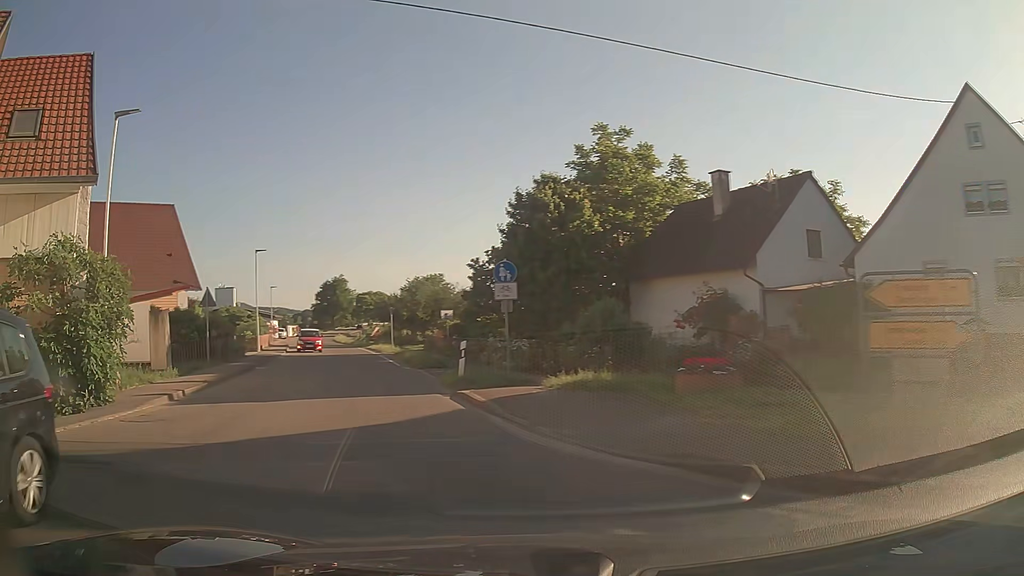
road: tertiary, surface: asphalt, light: Day
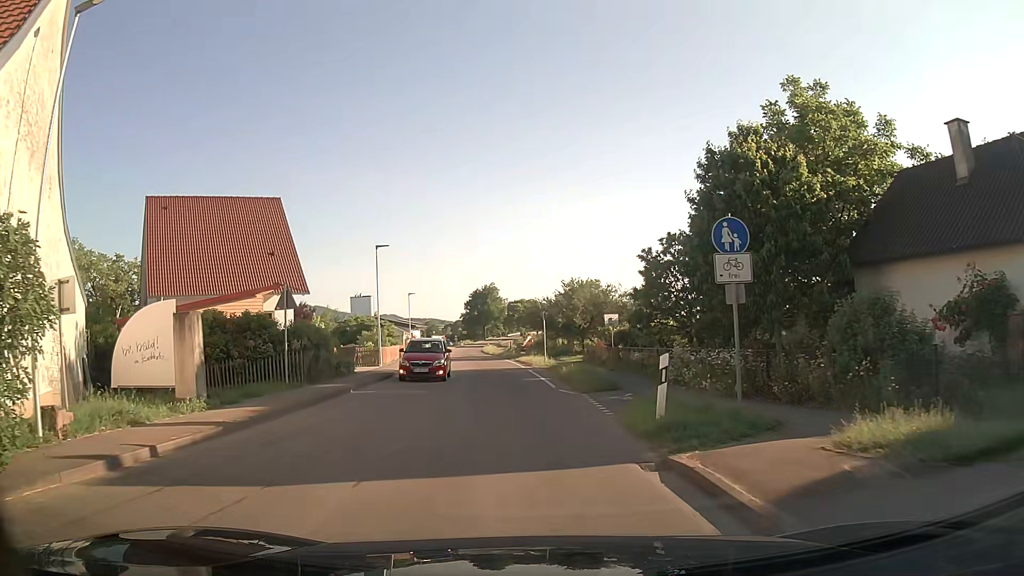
(-1.0, +7.4) m; -12°
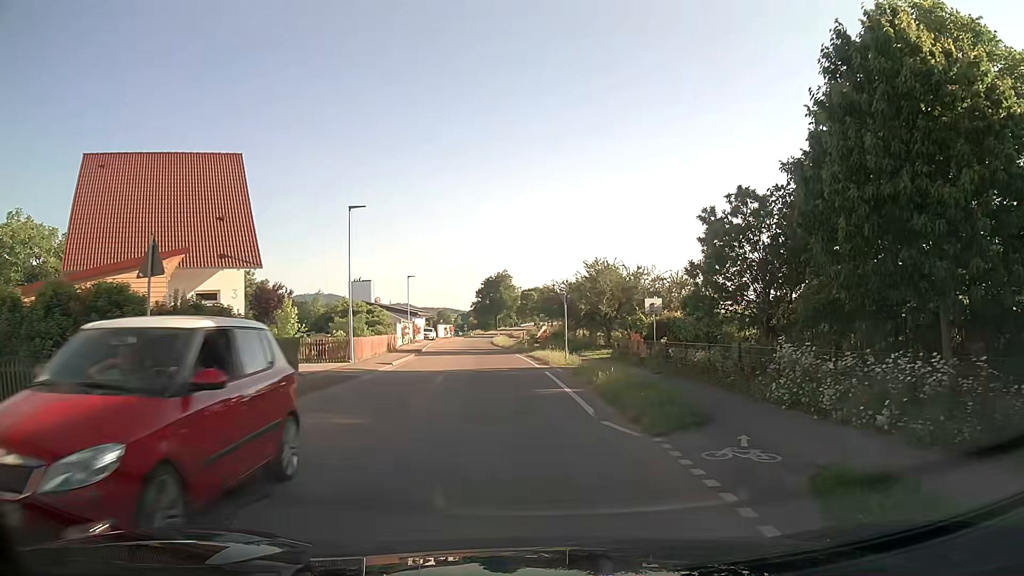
(-0.1, +8.4) m; 0°
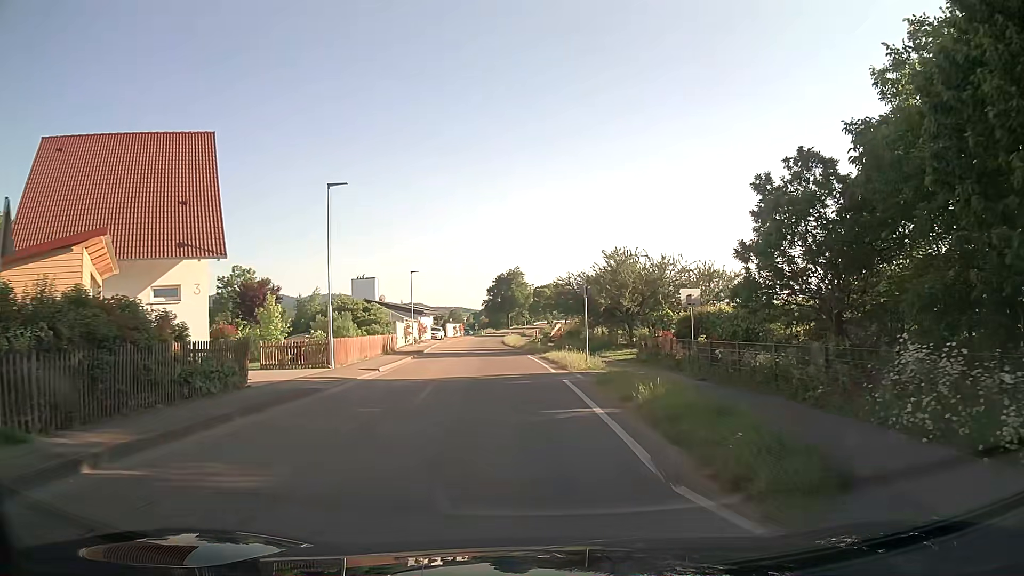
(-0.1, +4.5) m; -2°
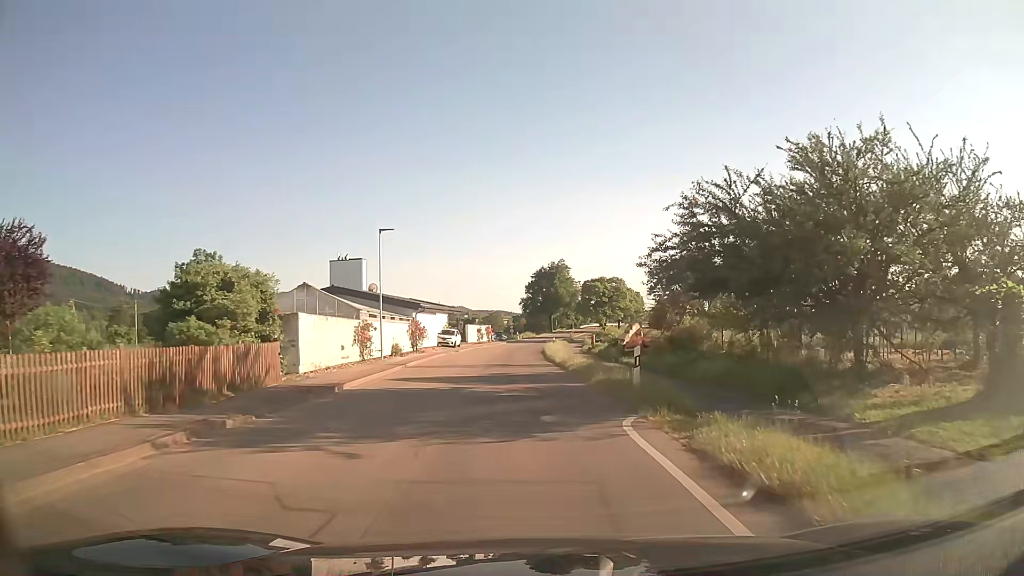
(-0.8, +25.0) m; -4°
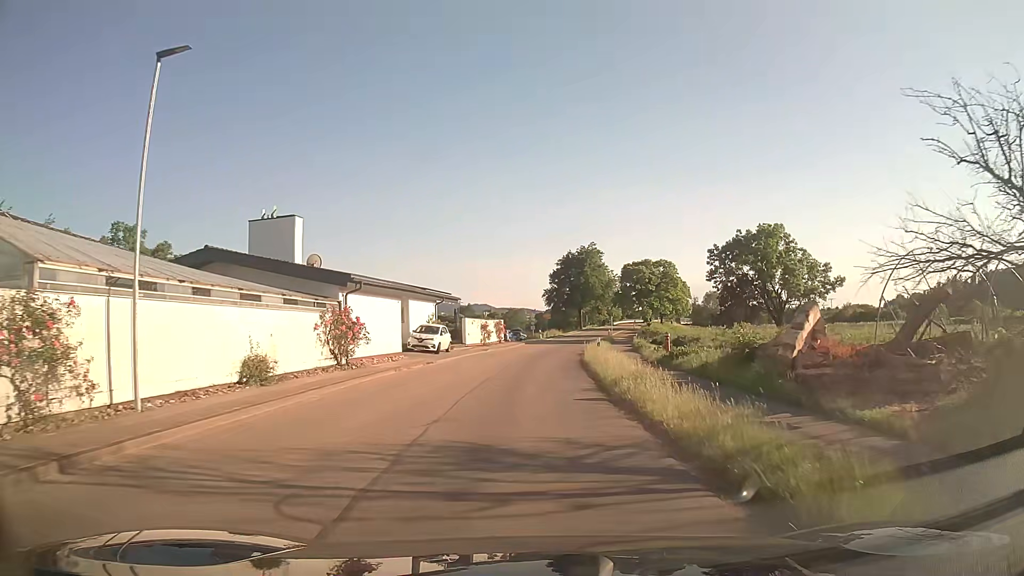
(-0.2, +21.8) m; -2°
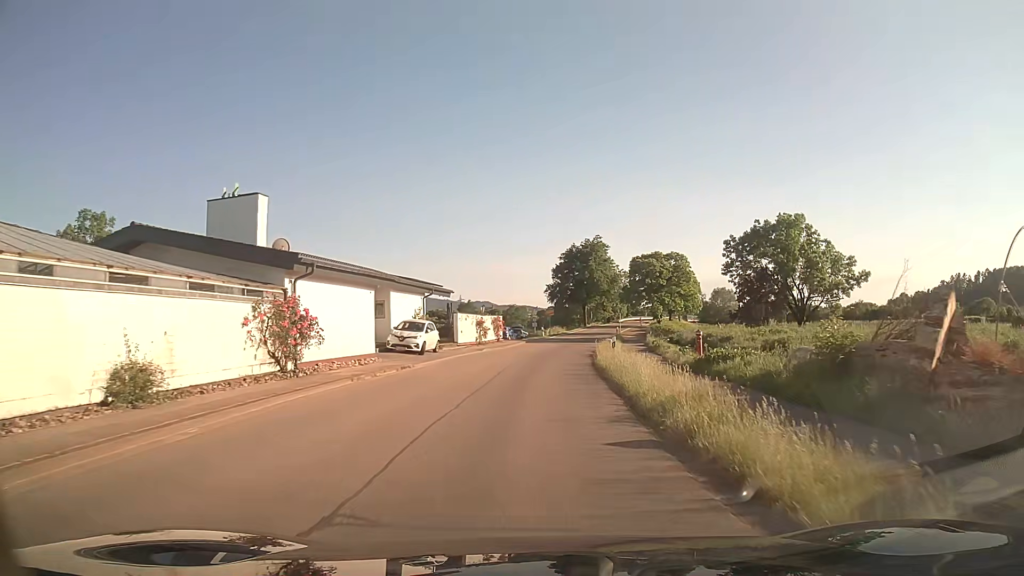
(0.0, +5.7) m; 0°
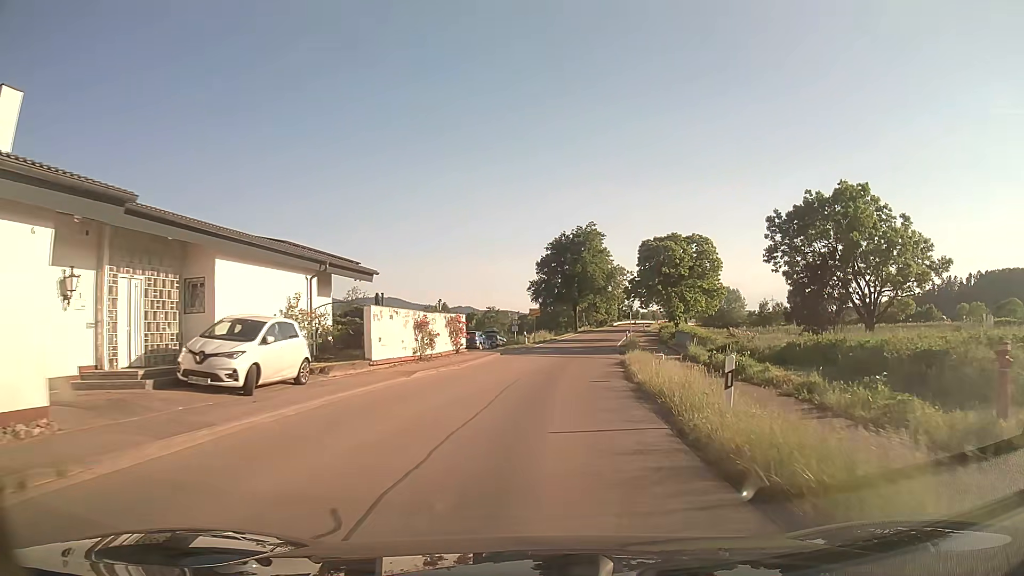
(+0.2, +18.1) m; +2°
(0, +10) (+1, +20) (+2, +30) (+3, +40) (+5, +50) (+6, +60) (+8, +69) (+10, +79) (+12, +89) (+14, +99) m
